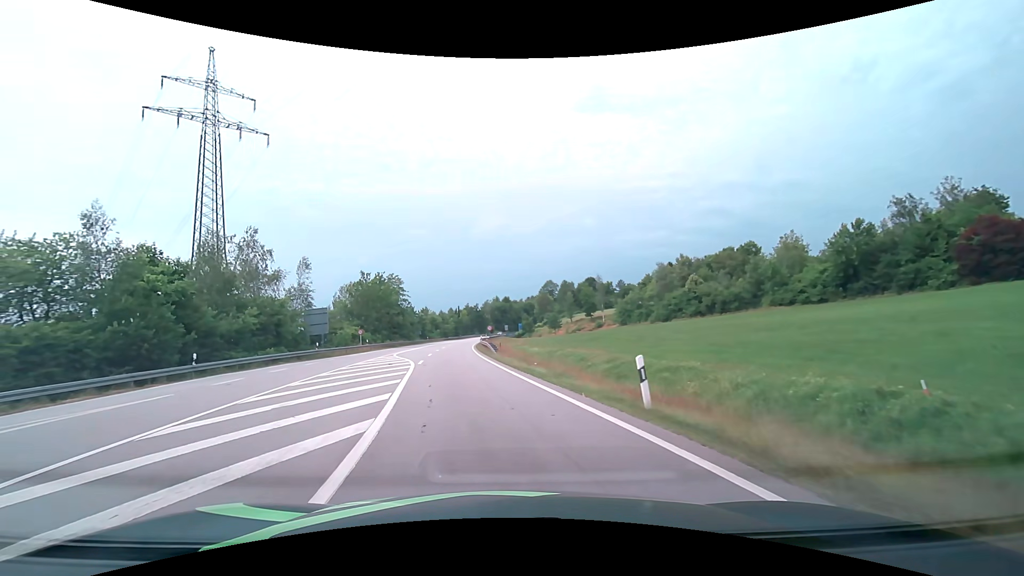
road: primary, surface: asphalt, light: Day
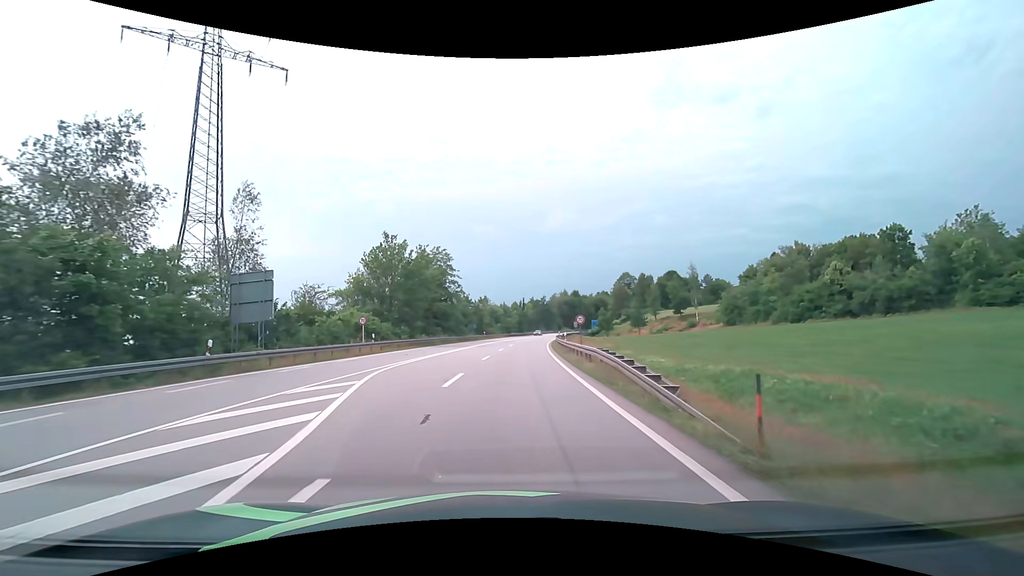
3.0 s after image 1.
(-2.7, +25.6) m; -8°
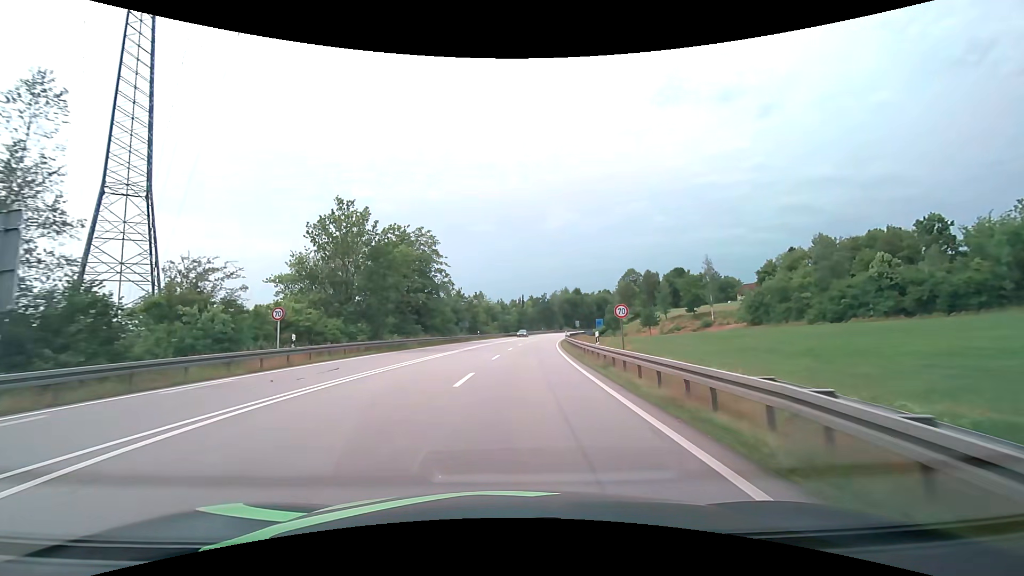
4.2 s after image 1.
(0.0, +12.9) m; 0°
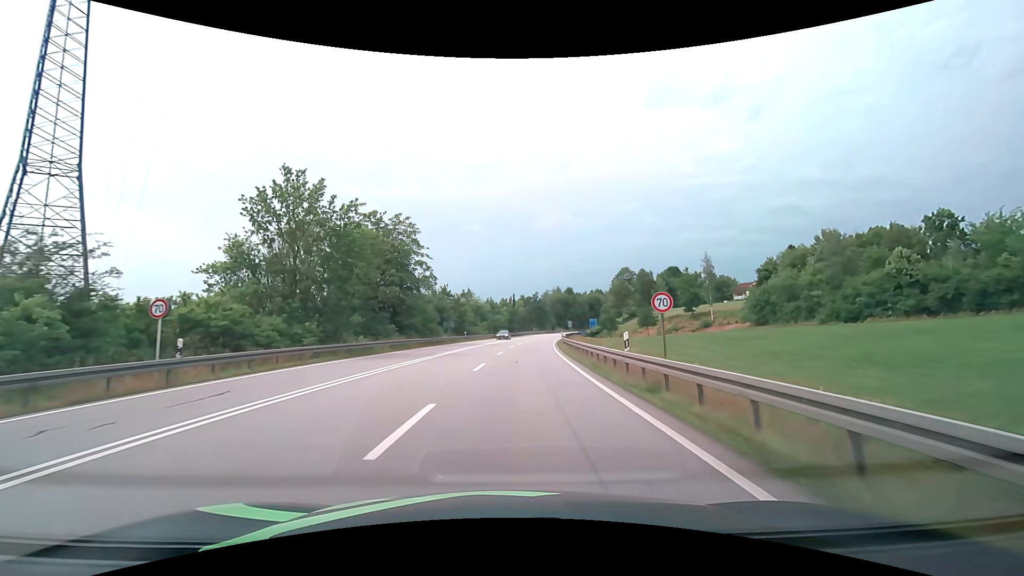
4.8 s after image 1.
(+0.1, +6.9) m; +1°
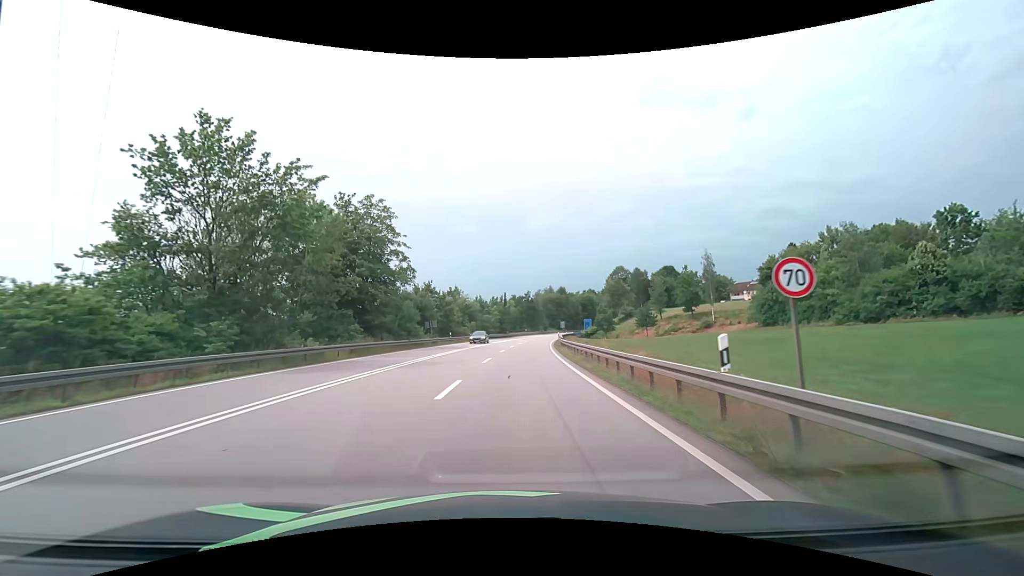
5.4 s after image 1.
(+0.1, +7.2) m; +1°
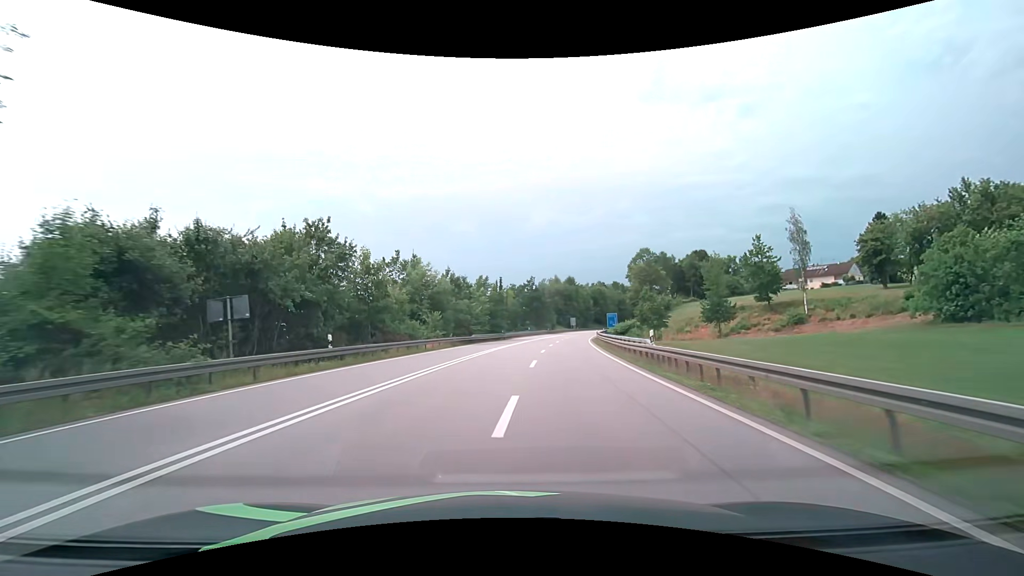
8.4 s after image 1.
(+0.3, +40.2) m; 0°
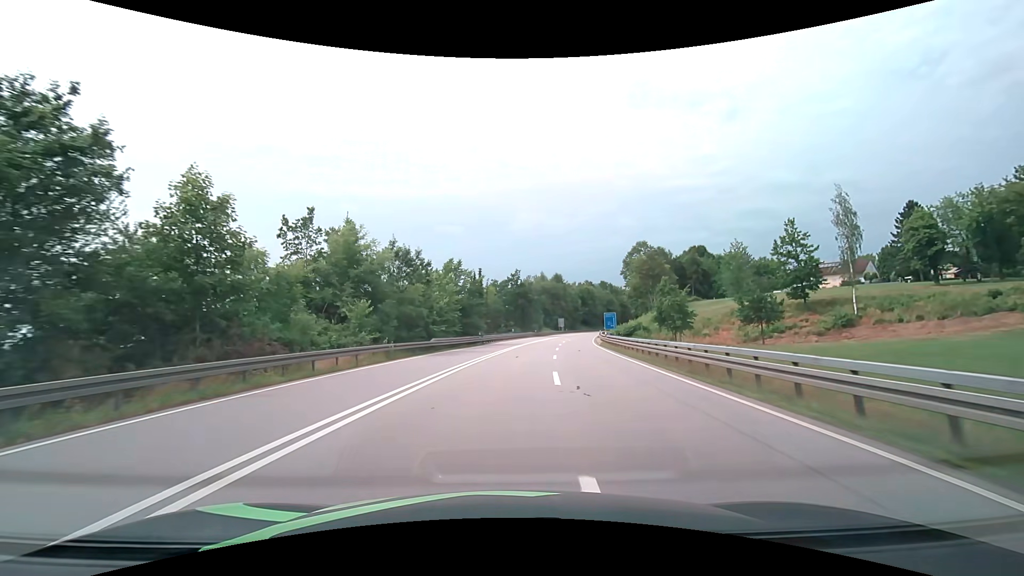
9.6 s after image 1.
(+0.2, +17.8) m; +2°
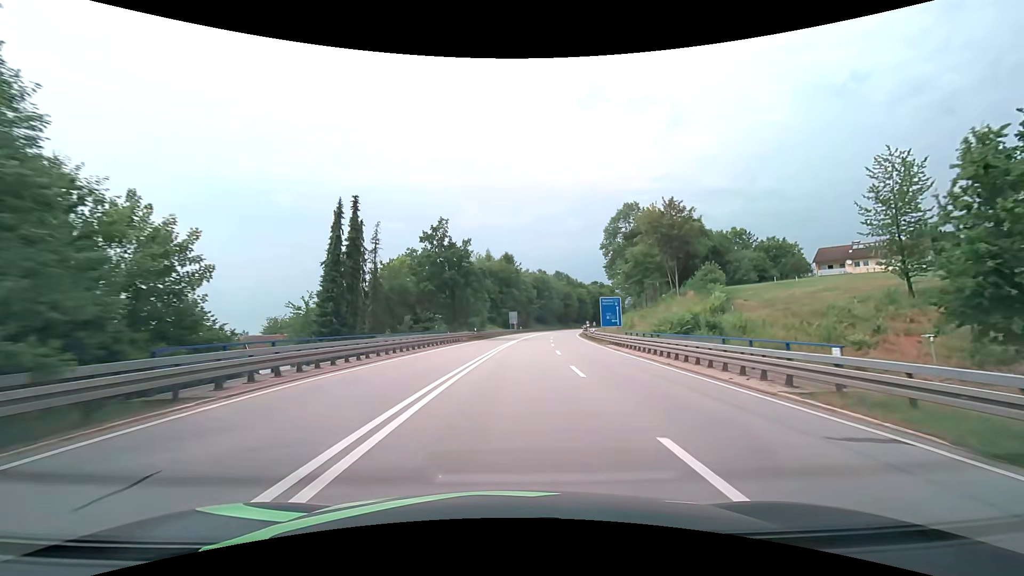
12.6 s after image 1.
(+2.7, +46.9) m; +6°
(0, +10) (+1, +20) (+1, +30) (+2, +40) (+3, +50) (+4, +60) (+5, +70) (+6, +80) (+8, +90) (+9, +100) m
